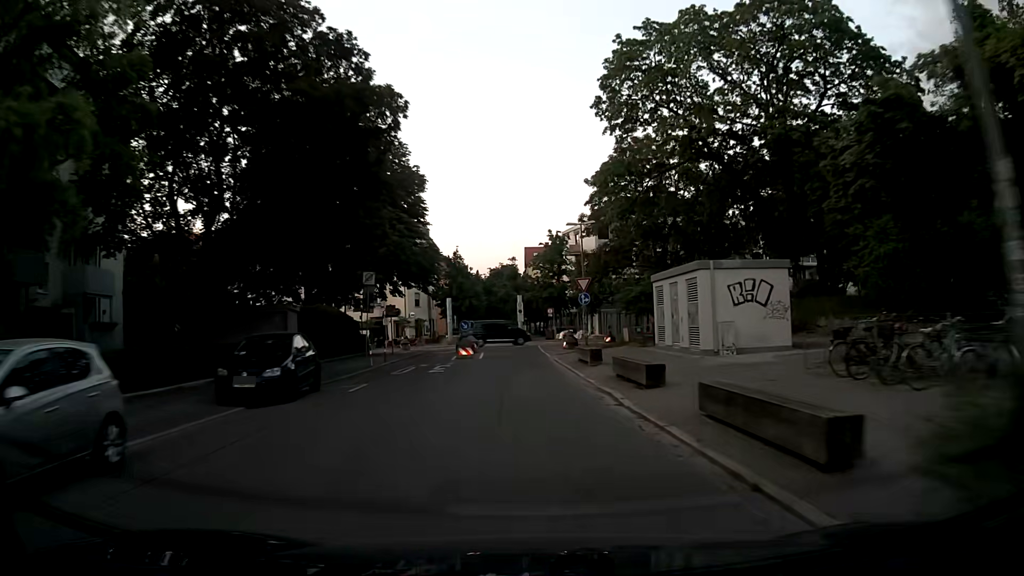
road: residential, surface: asphalt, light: Day
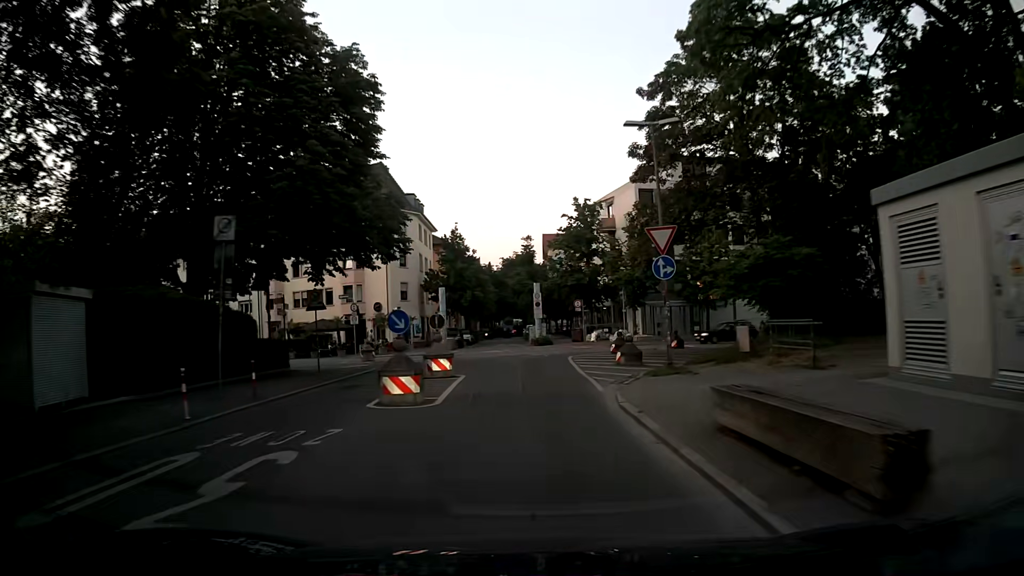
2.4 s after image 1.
(-0.2, +17.2) m; -1°
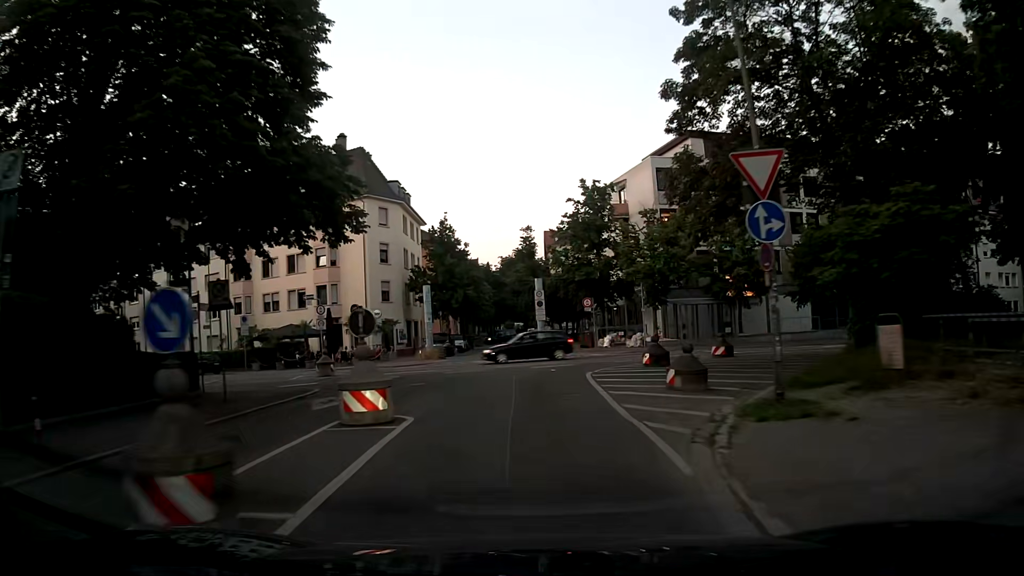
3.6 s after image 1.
(+0.1, +7.8) m; -1°
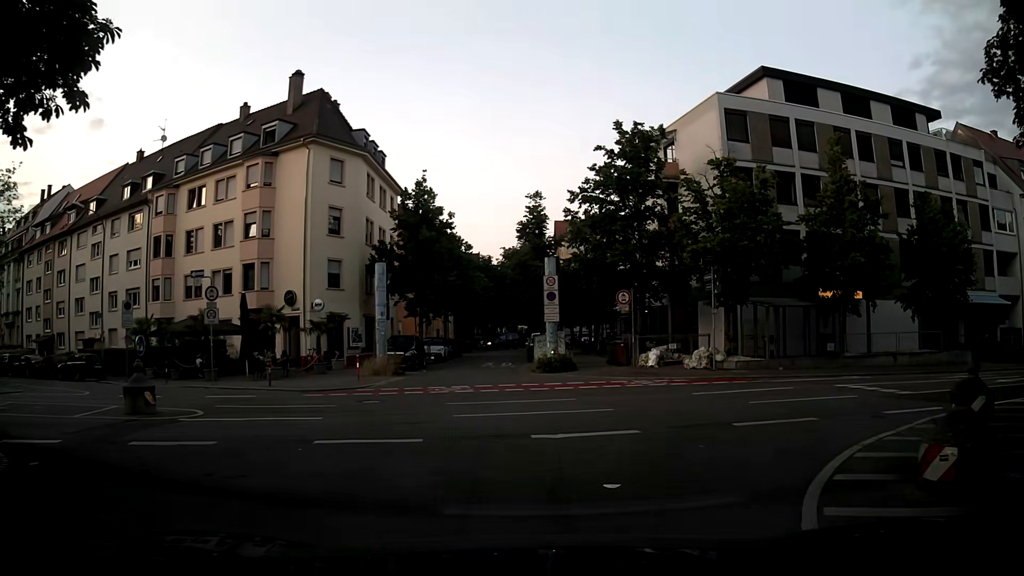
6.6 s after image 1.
(+0.1, +14.3) m; 0°
